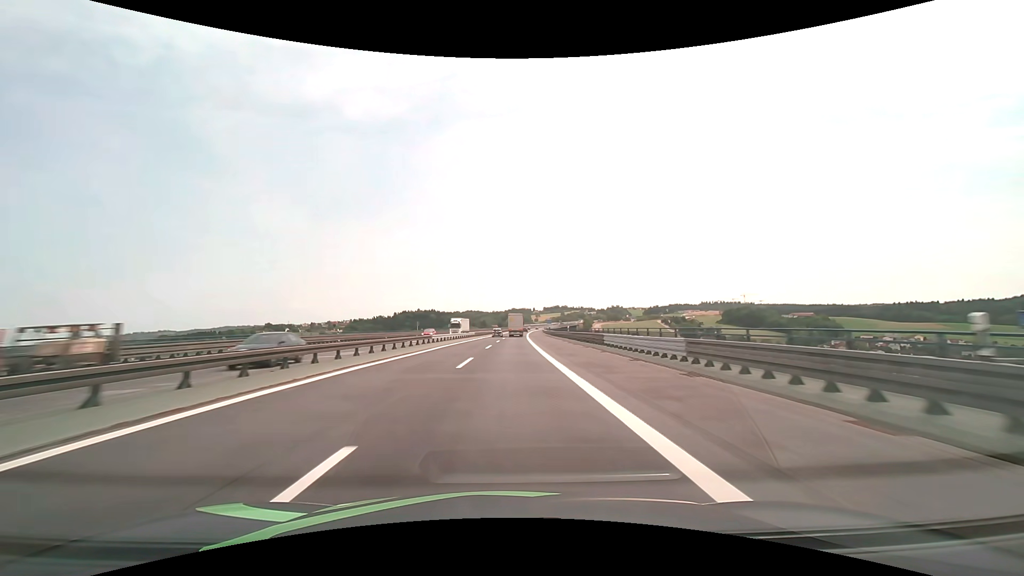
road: motorway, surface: asphalt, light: Day
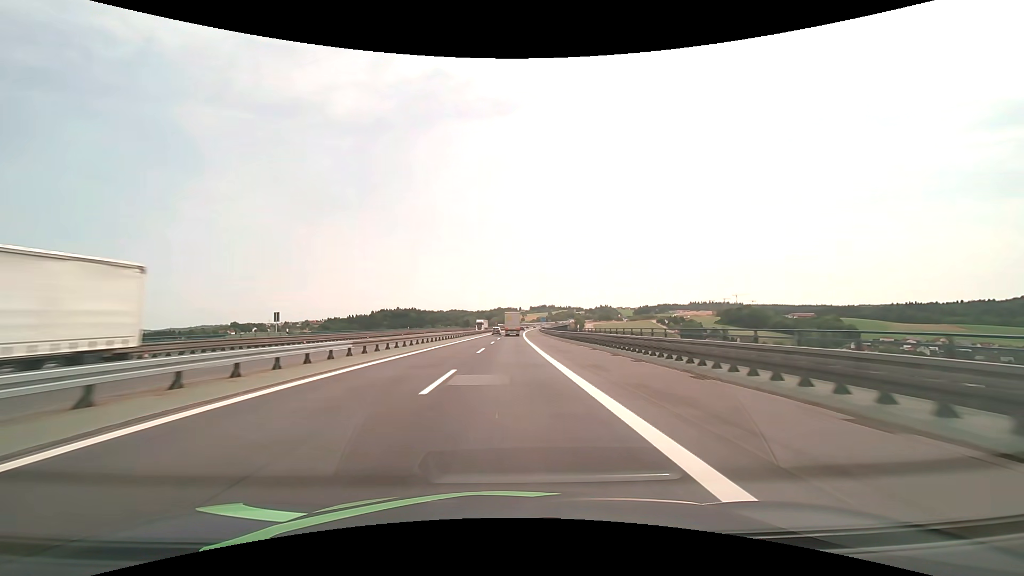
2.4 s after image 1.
(+0.9, +61.3) m; +2°
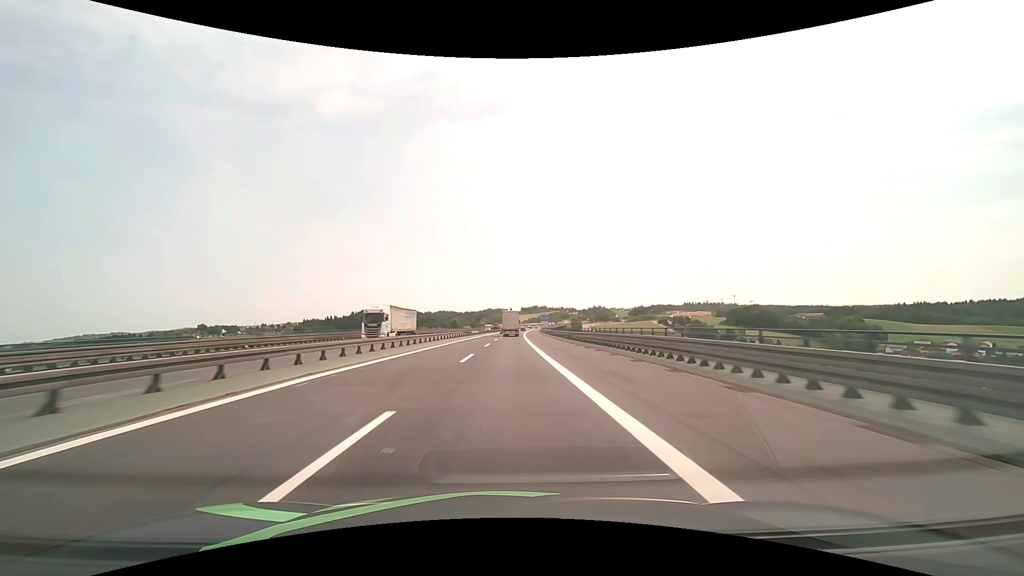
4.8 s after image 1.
(+0.7, +62.4) m; +1°
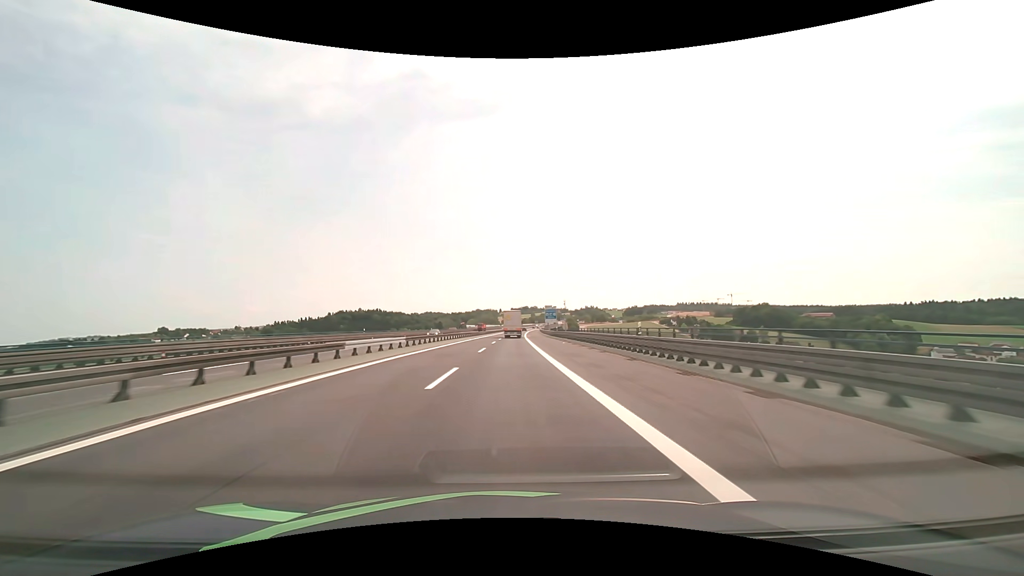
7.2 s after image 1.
(+0.5, +62.8) m; +1°
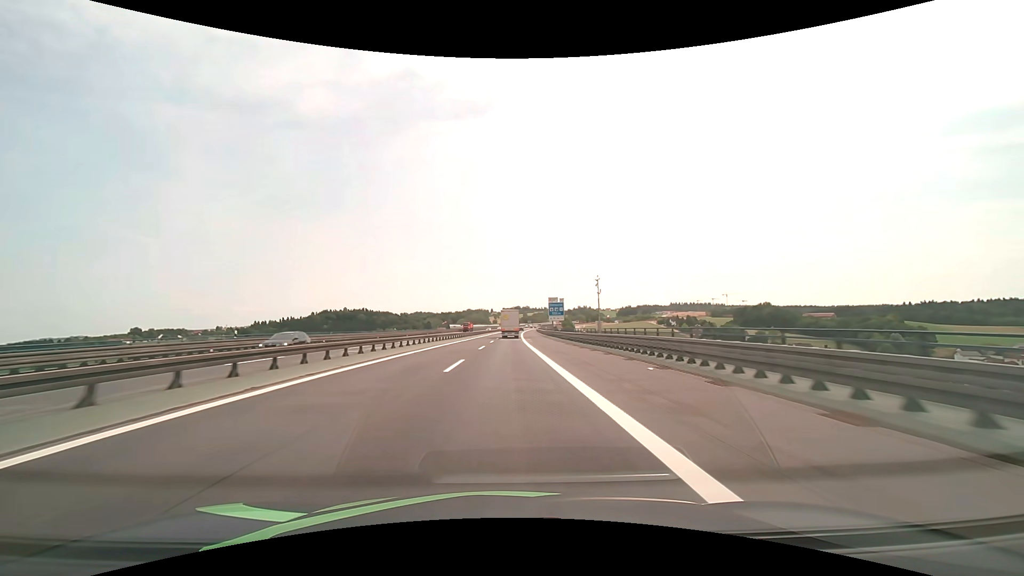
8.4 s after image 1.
(+0.3, +31.5) m; +1°
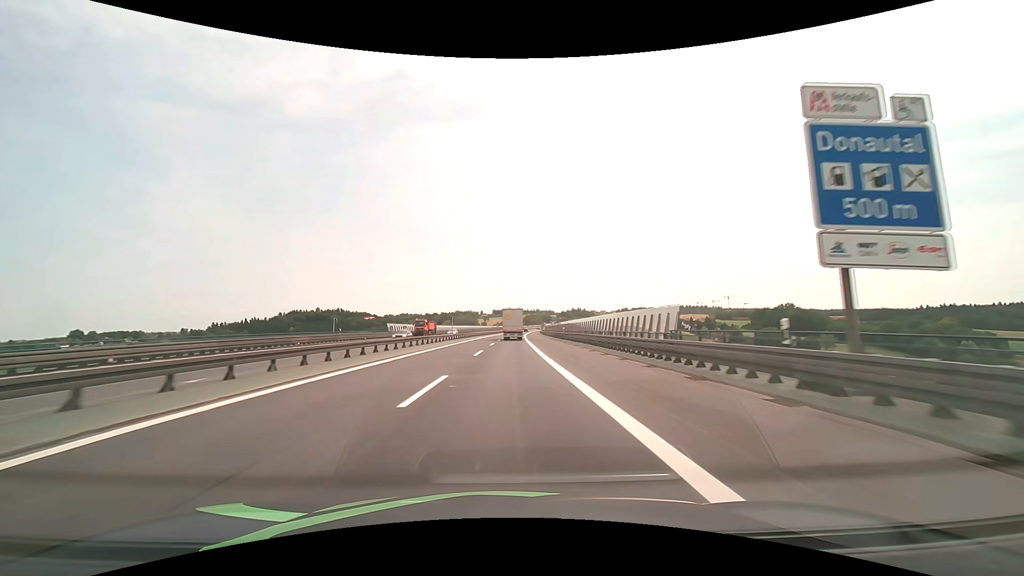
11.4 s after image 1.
(+0.6, +79.0) m; +1°
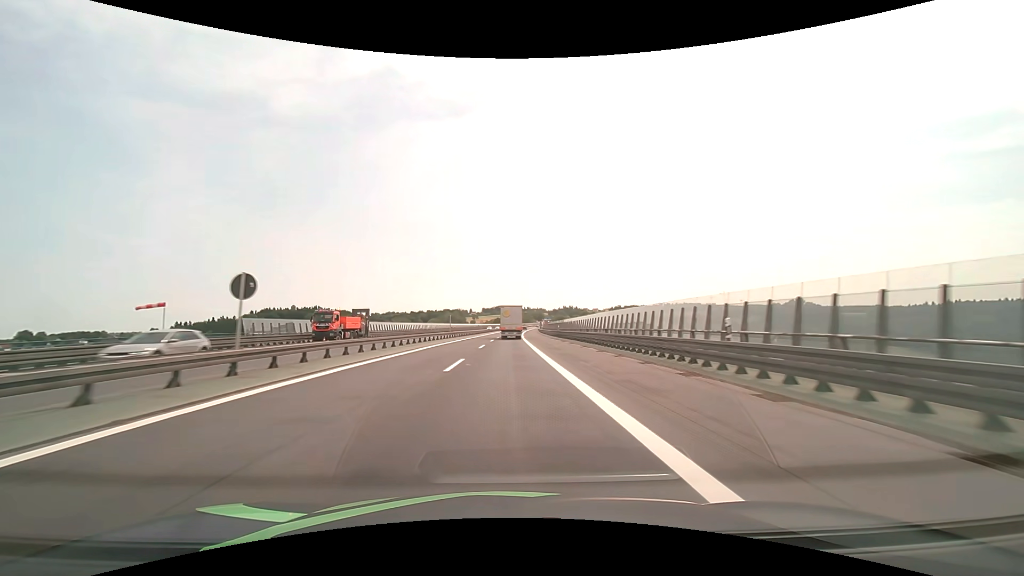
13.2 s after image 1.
(+0.5, +47.3) m; +1°
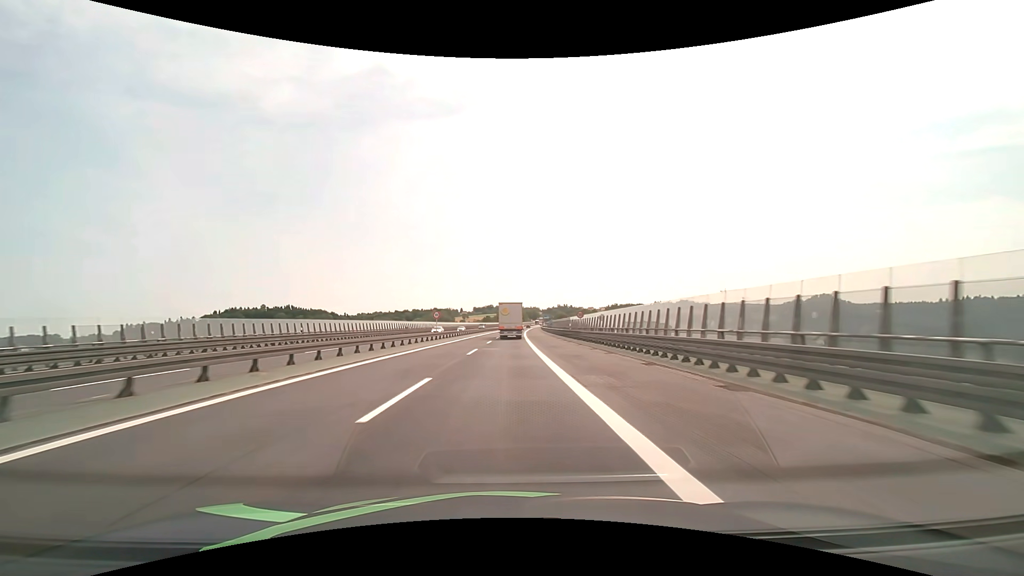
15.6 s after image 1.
(+0.6, +62.1) m; +1°
(0, +10) (0, +20) (0, +30) (0, +40) (0, +50) (+1, +60) (+1, +70) (+1, +80) (+1, +90) (+2, +100) m
